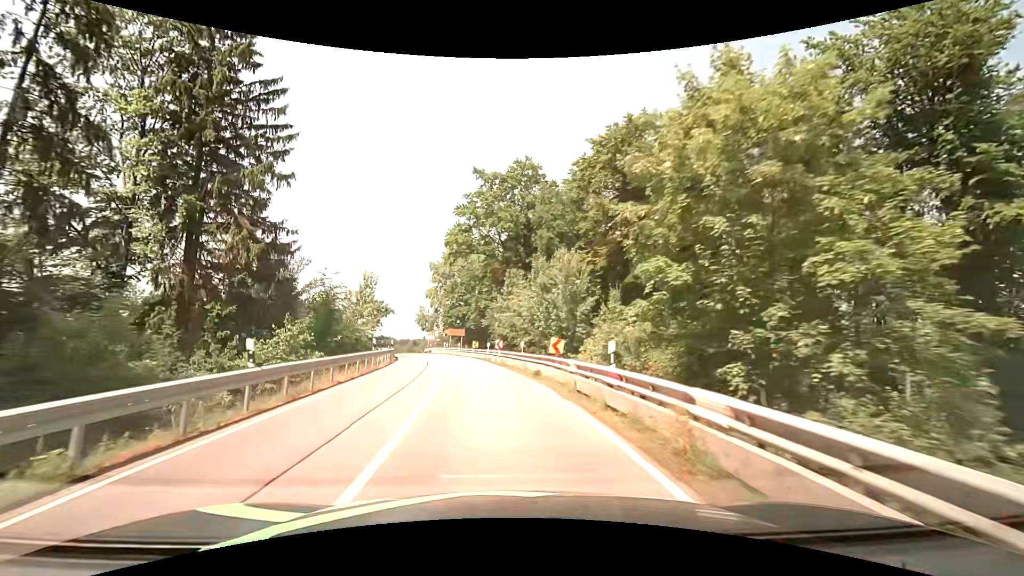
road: secondary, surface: asphalt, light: Day
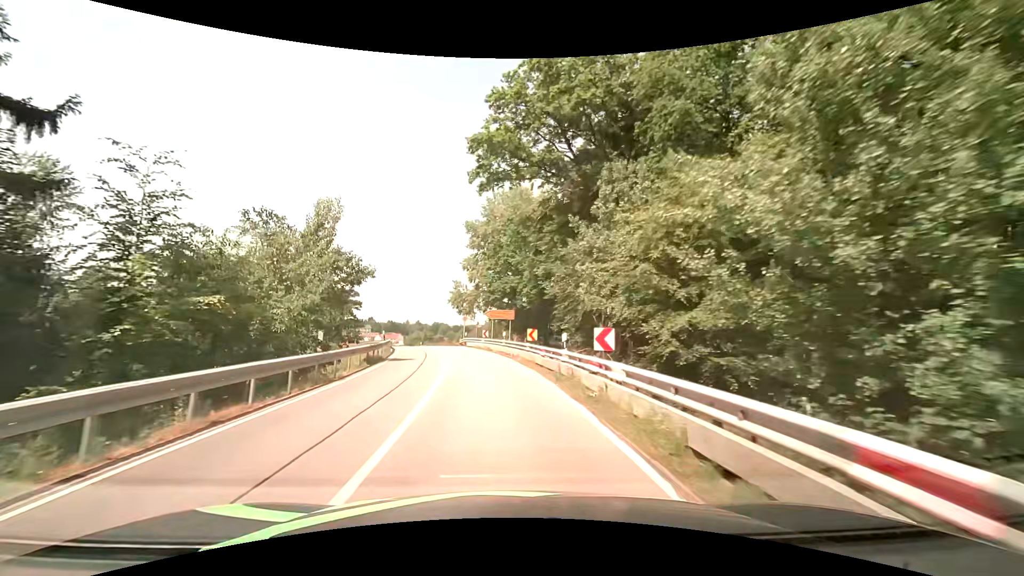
(-1.2, +22.5) m; -6°
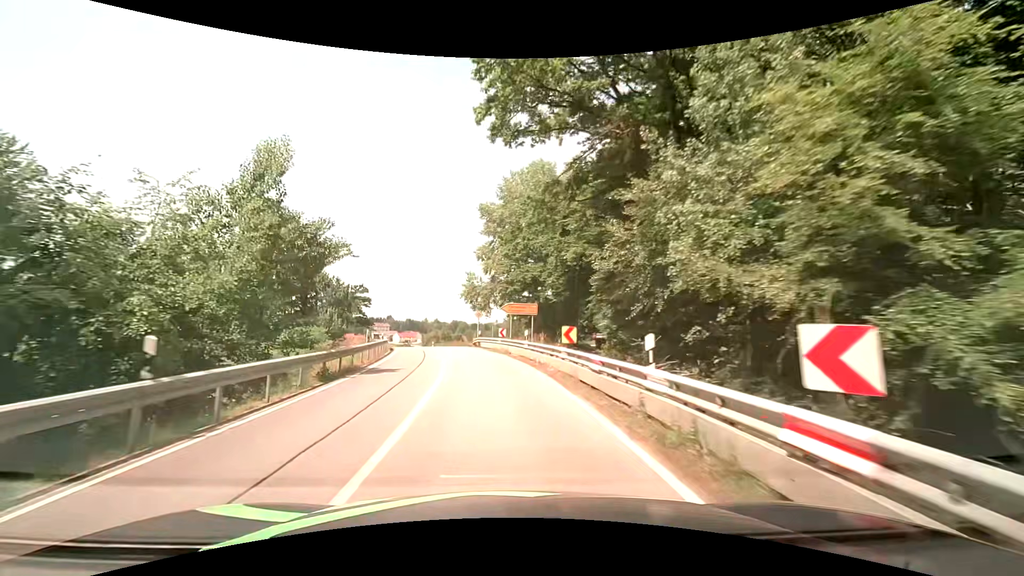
(-0.1, +7.4) m; -3°
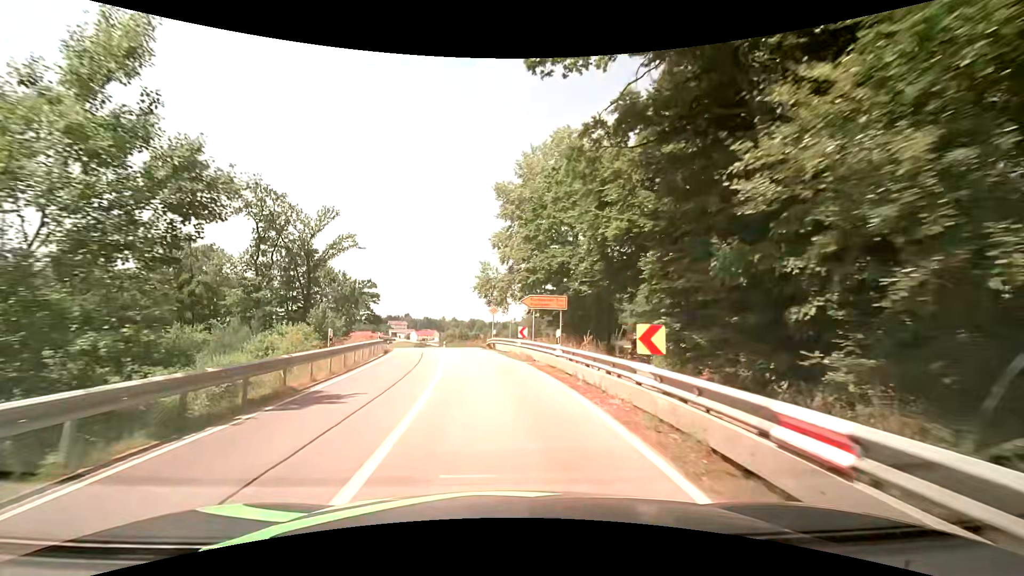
(-0.1, +7.1) m; -2°
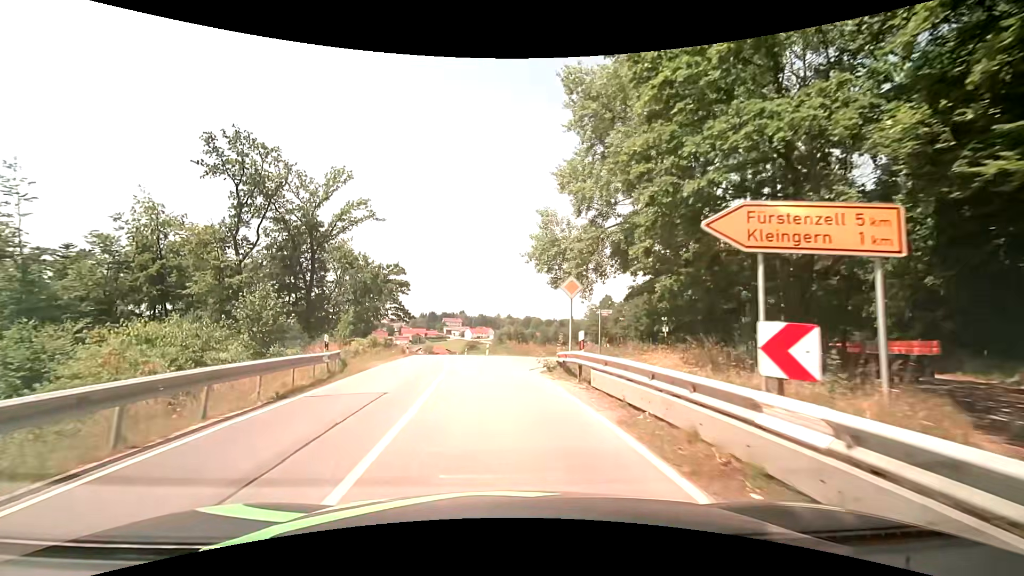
(-1.1, +19.5) m; -6°
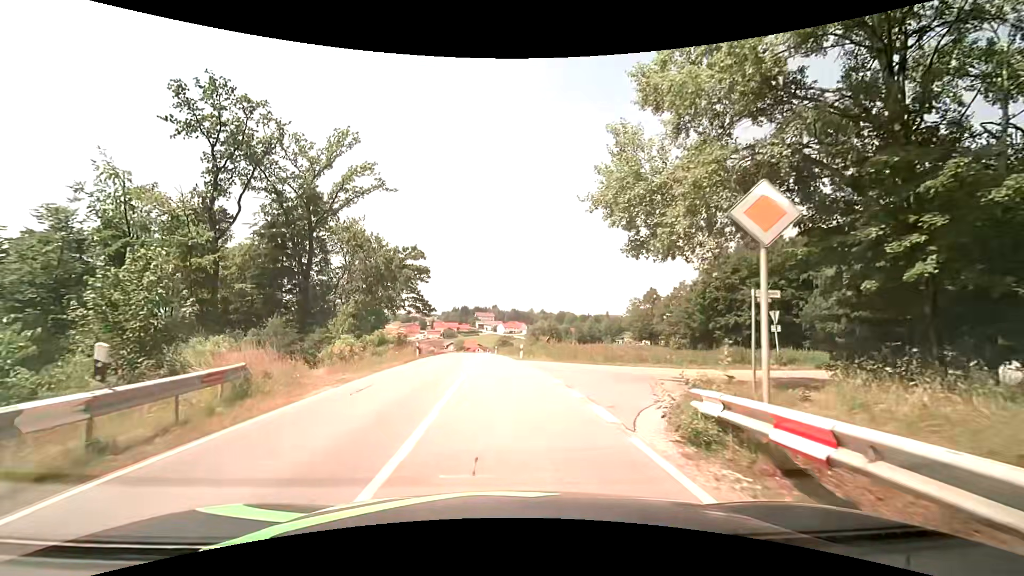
(-0.4, +10.3) m; -3°
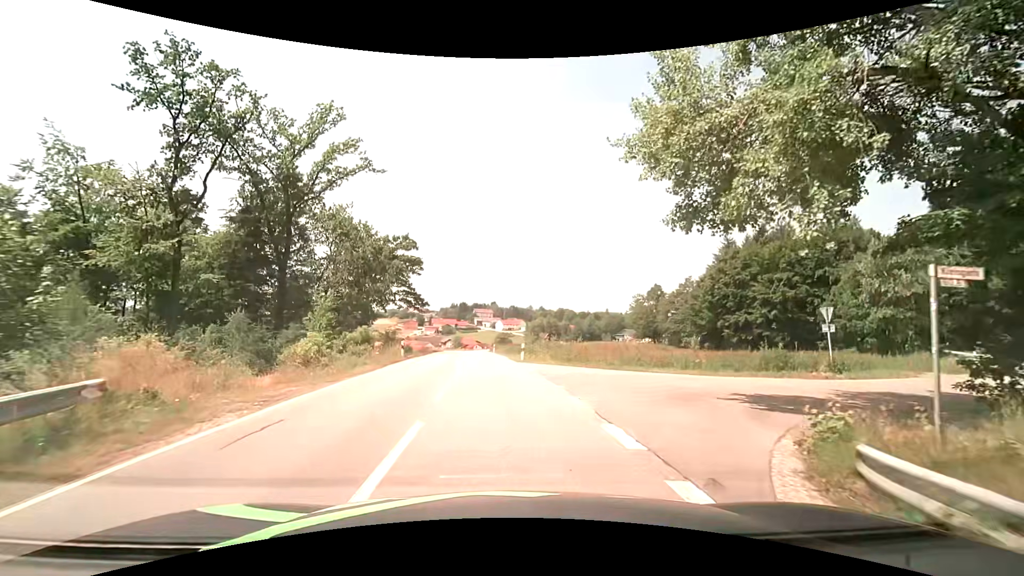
(-0.1, +4.3) m; 0°
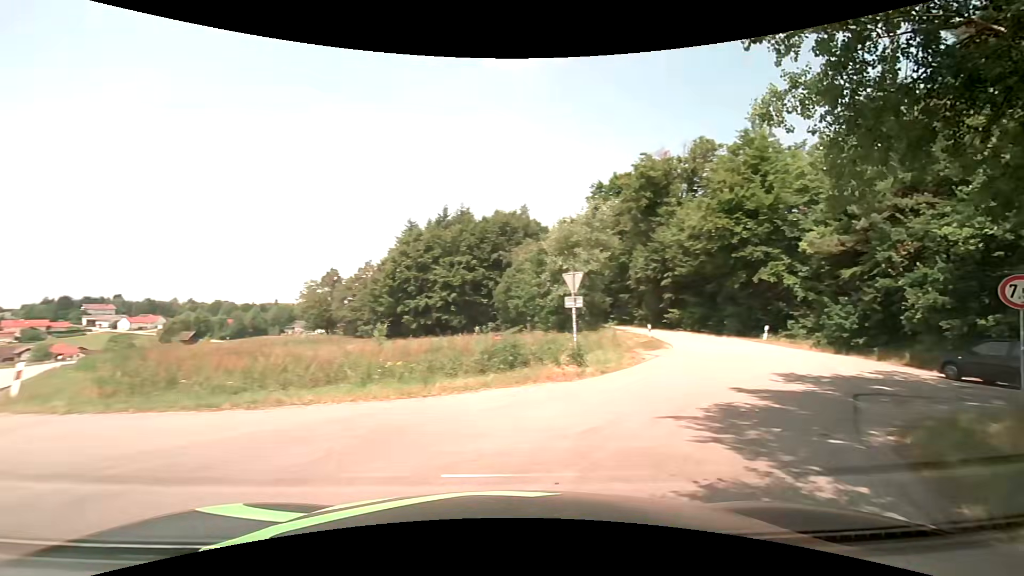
(+2.4, +11.0) m; +36°
(+3, +9) (+8, +18) (+12, +27) (+14, +37) (+14, +47) (+13, +57) (+12, +67) (+12, +77) (+11, +87) (+10, +97) m
